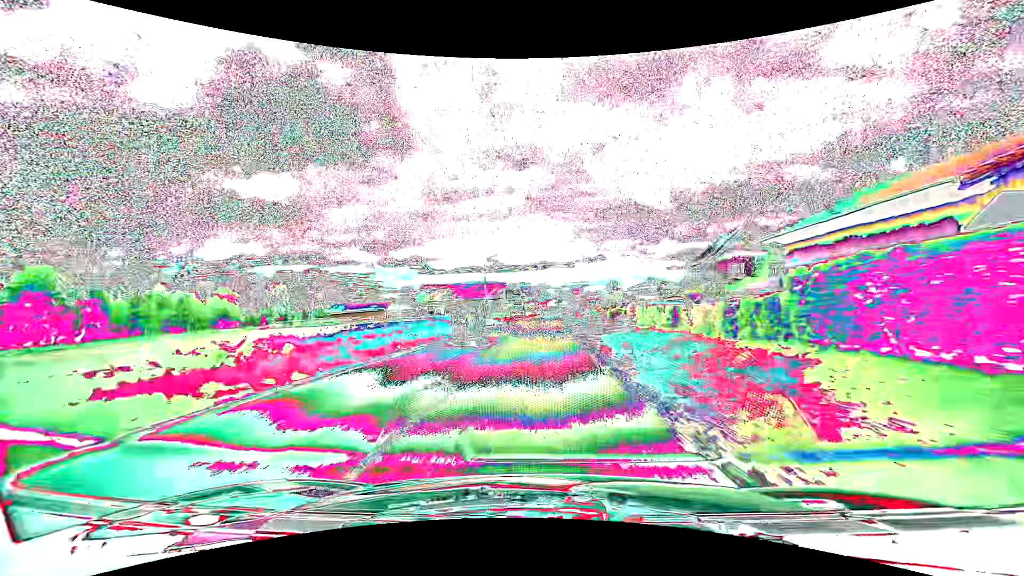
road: secondary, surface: asphalt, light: Day
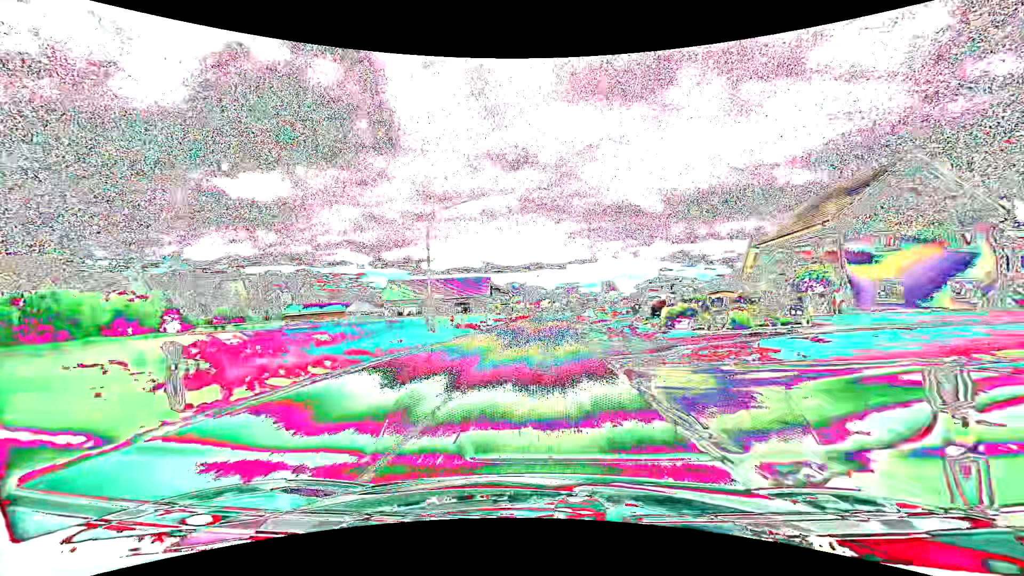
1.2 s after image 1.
(+0.1, +23.3) m; +1°
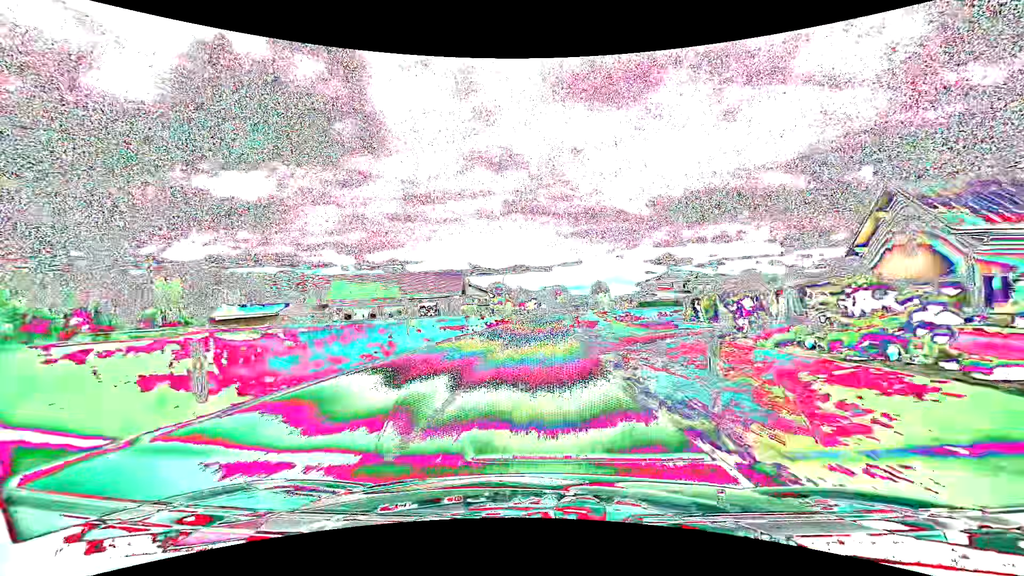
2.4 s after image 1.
(+0.3, +23.1) m; +2°
